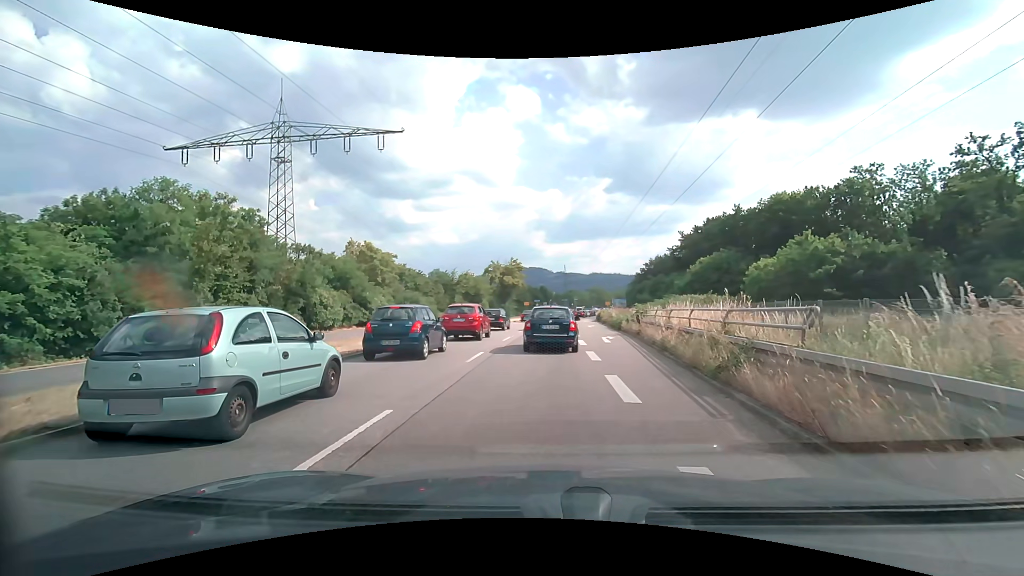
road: primary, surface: asphalt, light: Day
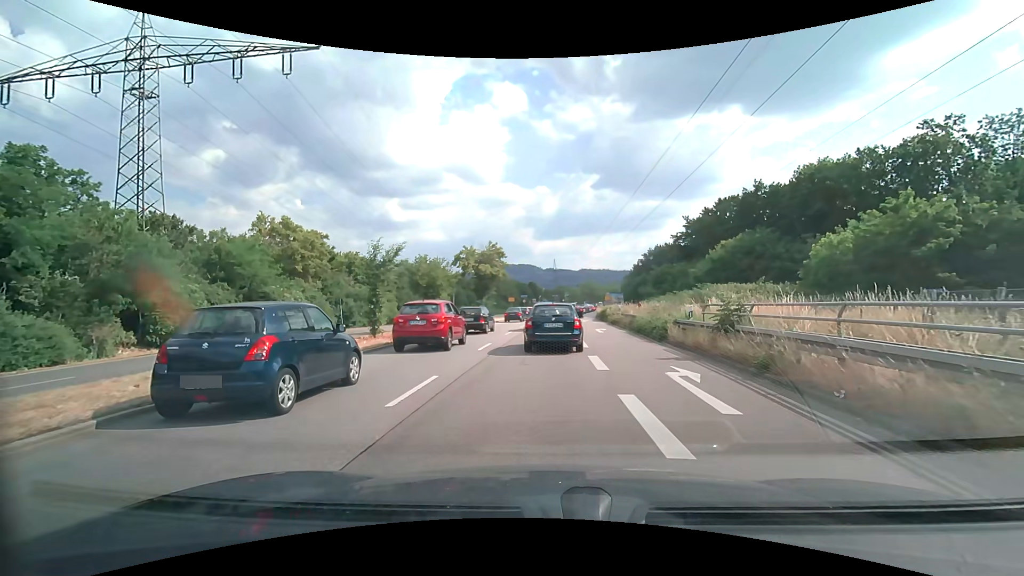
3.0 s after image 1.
(+0.1, +14.9) m; +1°
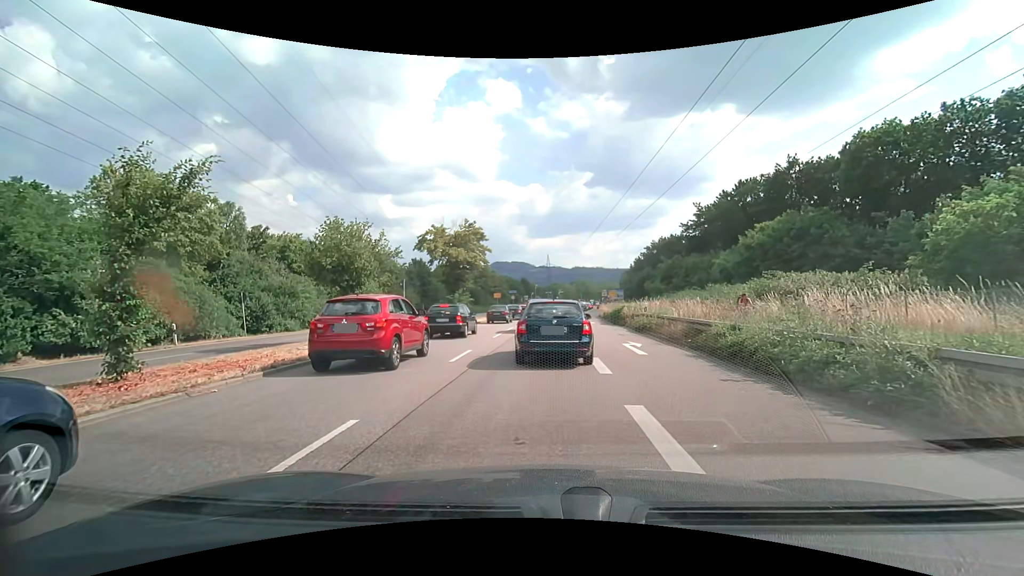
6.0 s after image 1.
(+0.1, +12.8) m; +2°
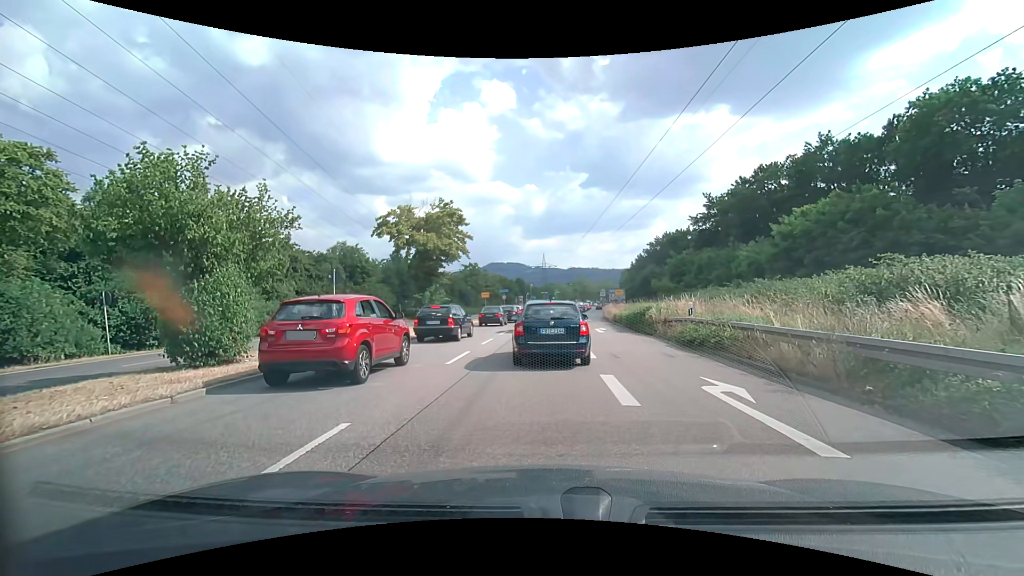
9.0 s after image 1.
(-0.2, +8.9) m; -1°
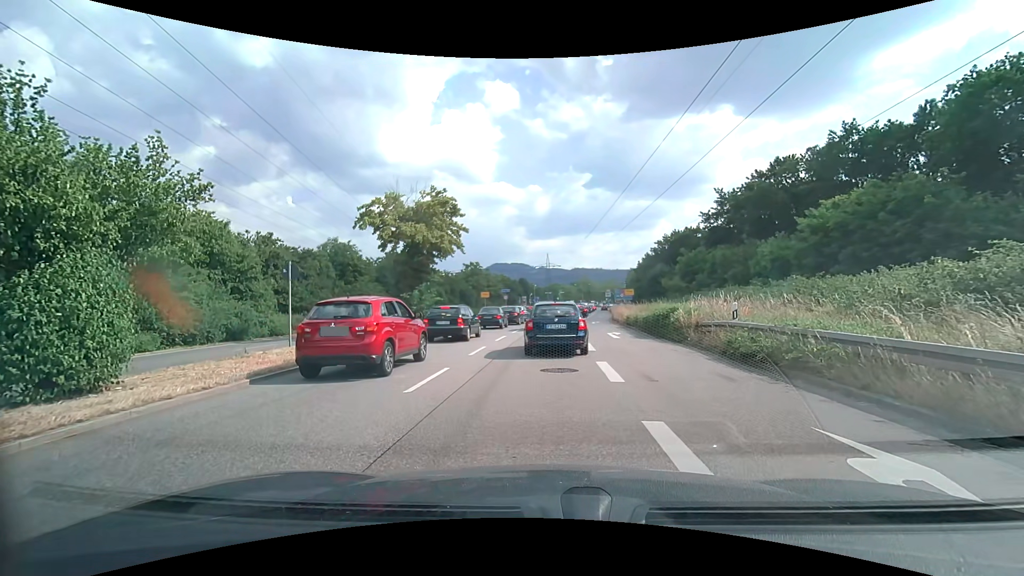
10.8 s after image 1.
(0.0, +3.8) m; -1°
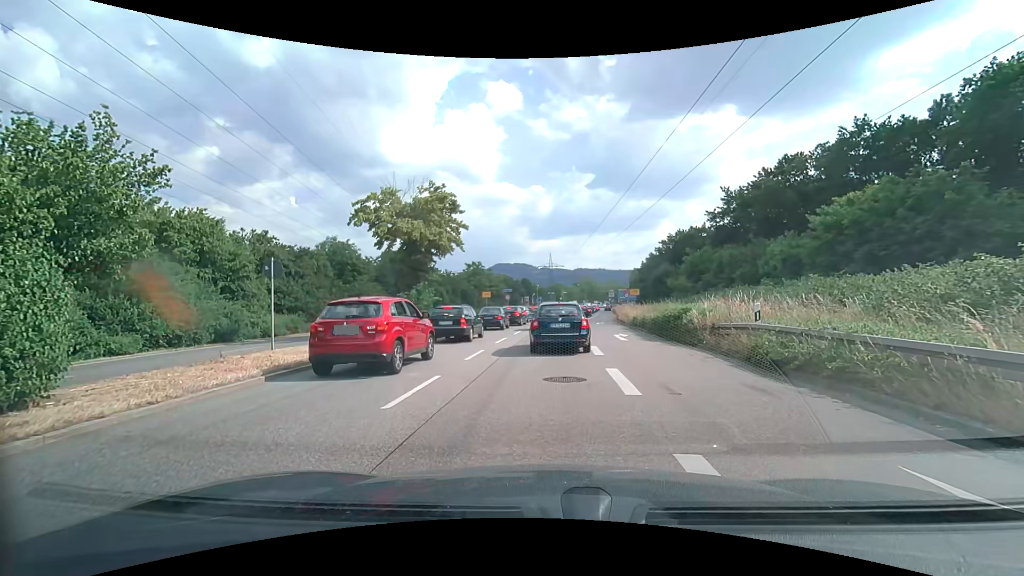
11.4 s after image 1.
(0.0, +1.3) m; +1°
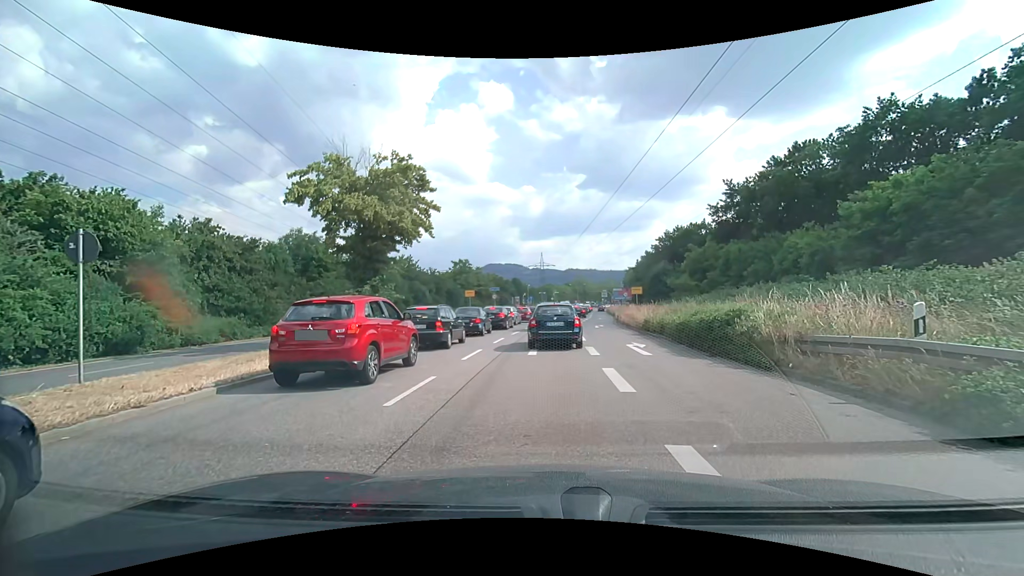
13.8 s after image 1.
(-0.1, +6.0) m; 0°
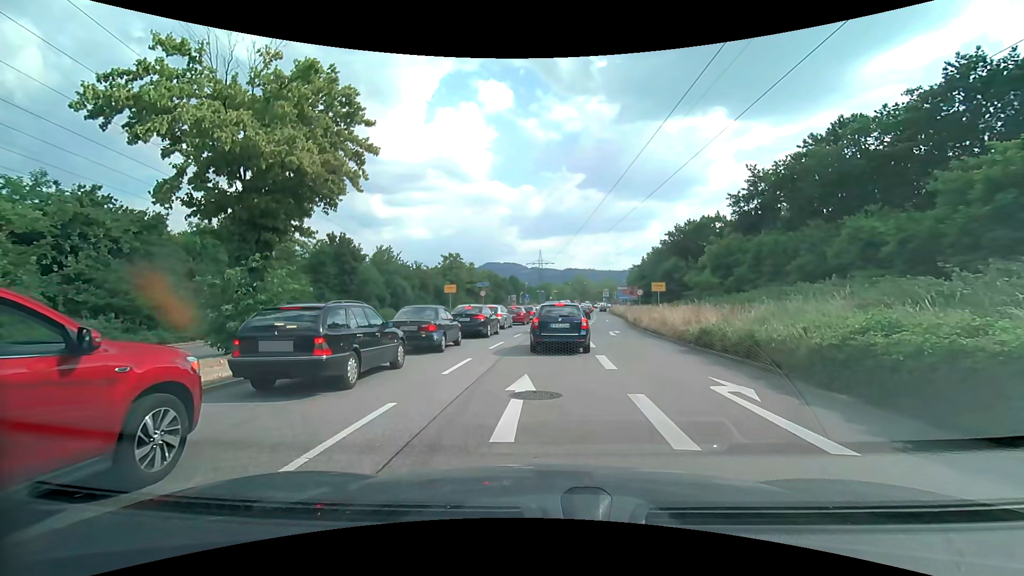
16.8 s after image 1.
(0.0, +9.0) m; 0°
(0, +10) (+1, +20) (+1, +30) (+3, +40) (+5, +50) (+7, +59) (+9, +69) (+10, +79) (+11, +89) (+12, +99) m
